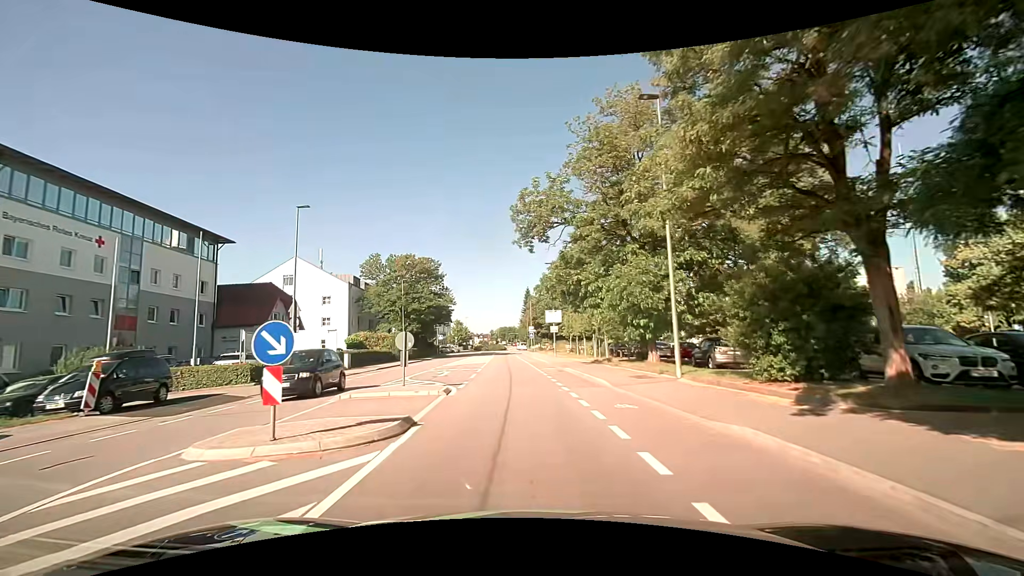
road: tertiary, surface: asphalt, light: Day
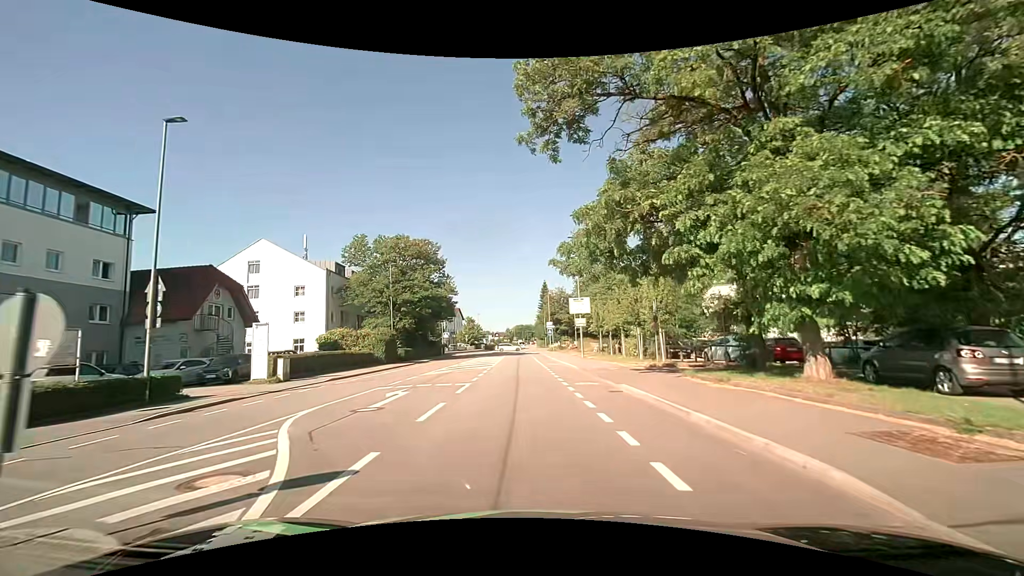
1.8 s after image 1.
(-0.2, +12.6) m; -1°
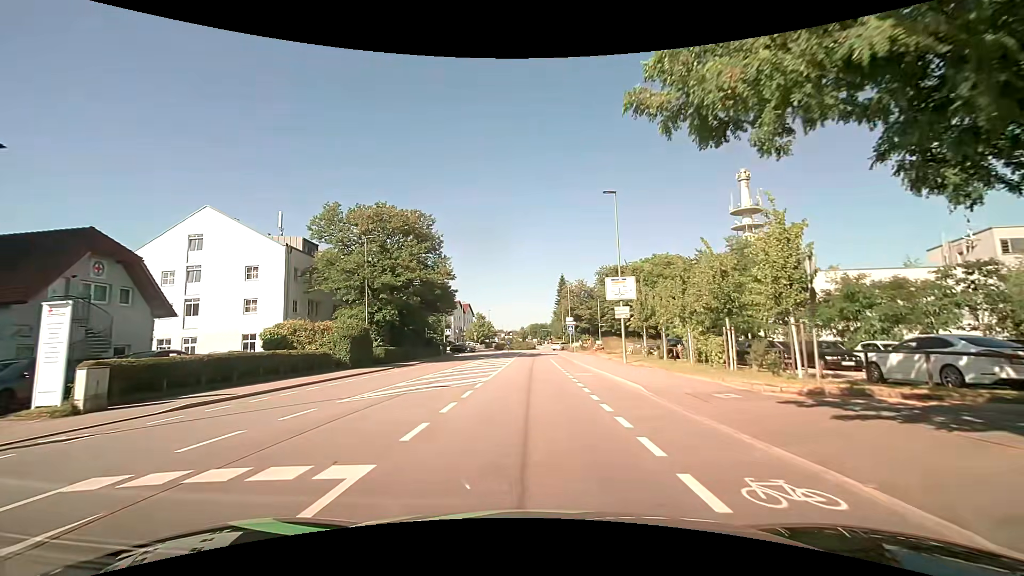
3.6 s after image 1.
(-0.4, +12.7) m; -2°
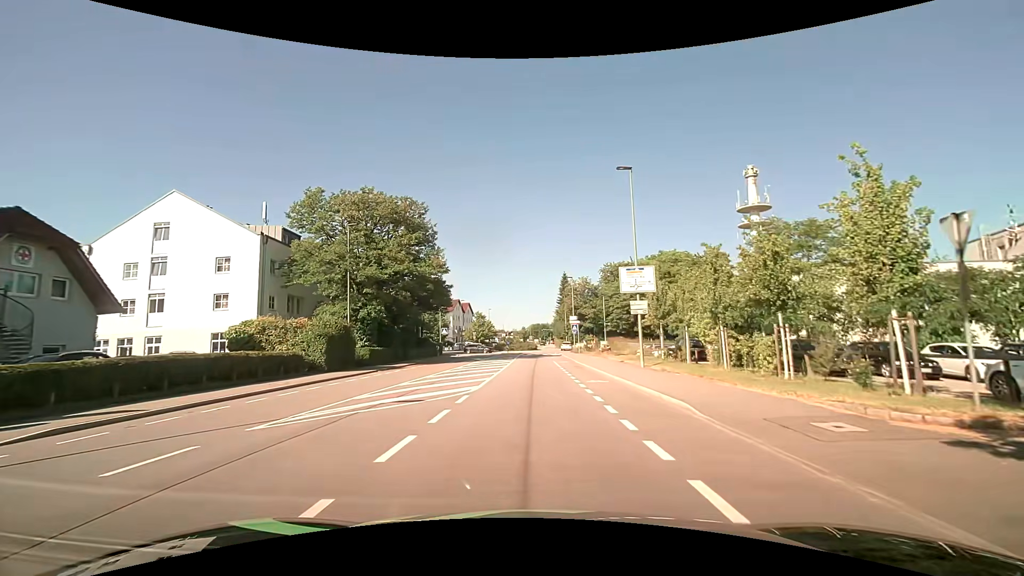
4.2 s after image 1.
(0.0, +4.2) m; -1°
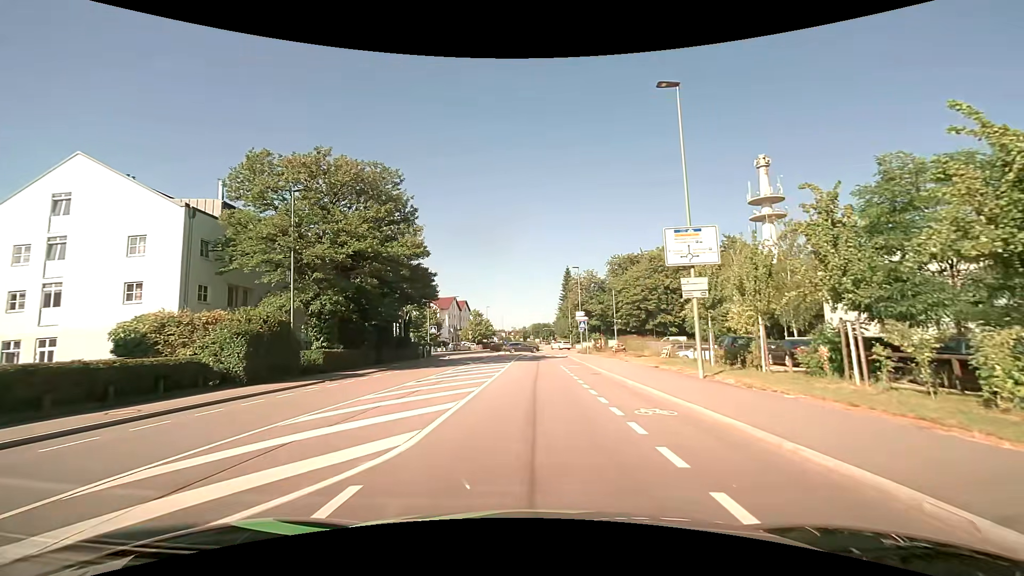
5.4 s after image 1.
(+0.1, +8.4) m; 0°
